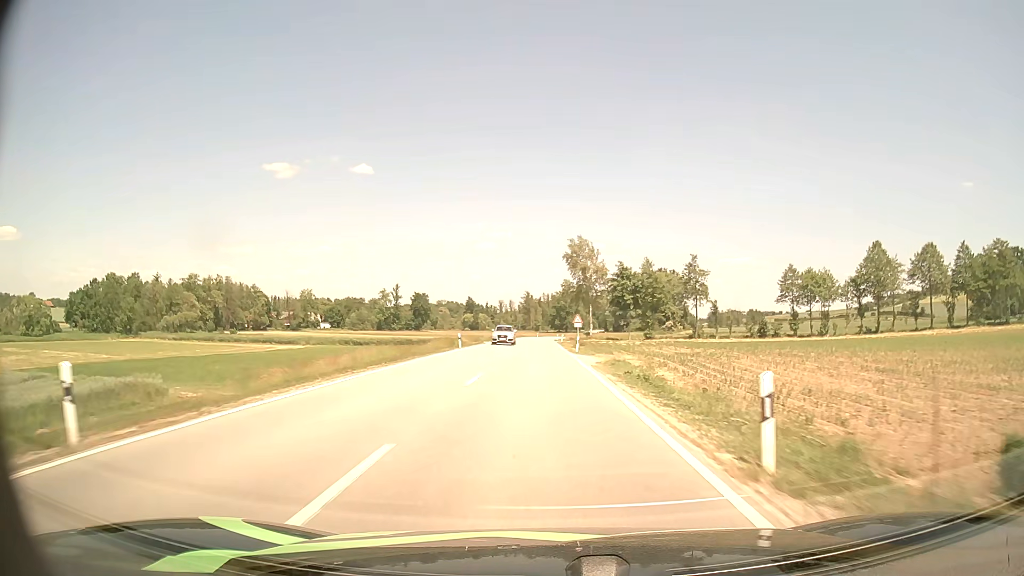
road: secondary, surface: asphalt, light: Day
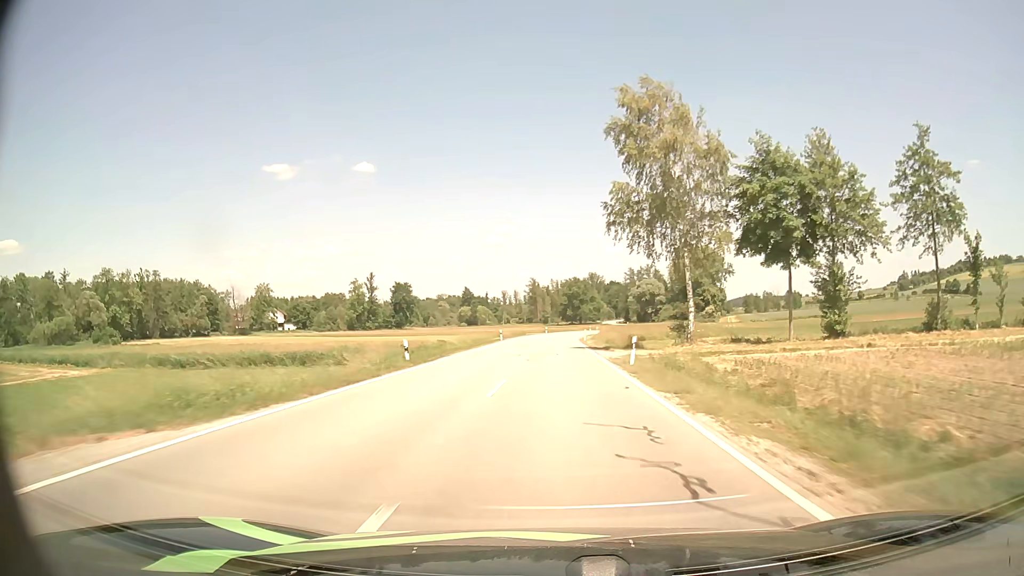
(-0.9, +60.4) m; -1°
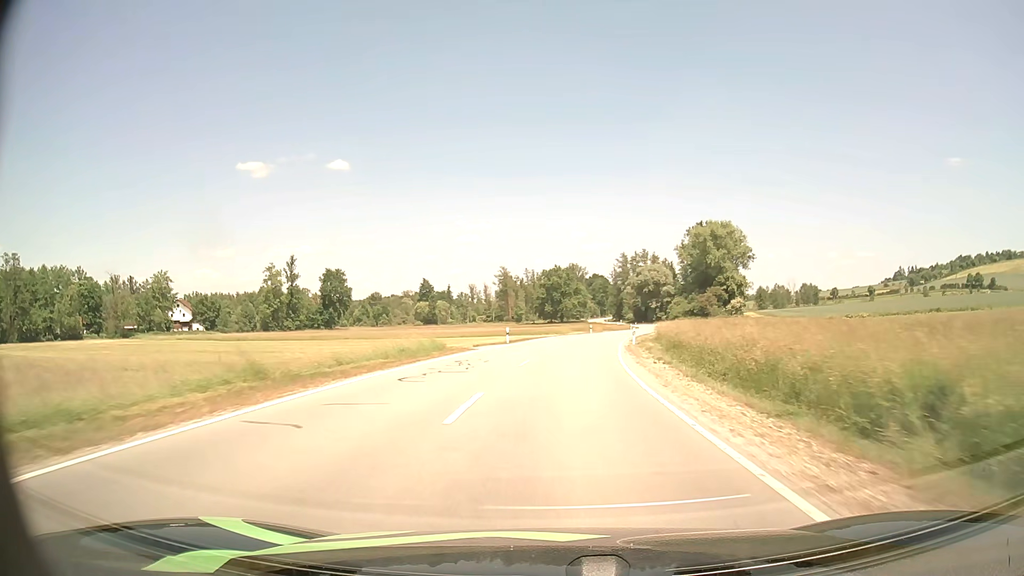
(+0.6, +61.4) m; +2°
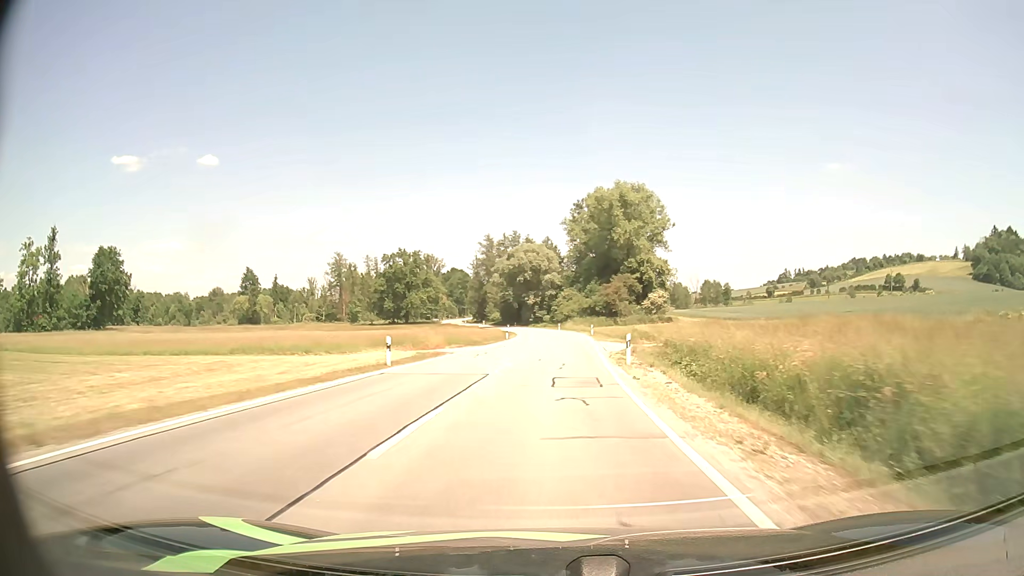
(+5.4, +59.3) m; +11°
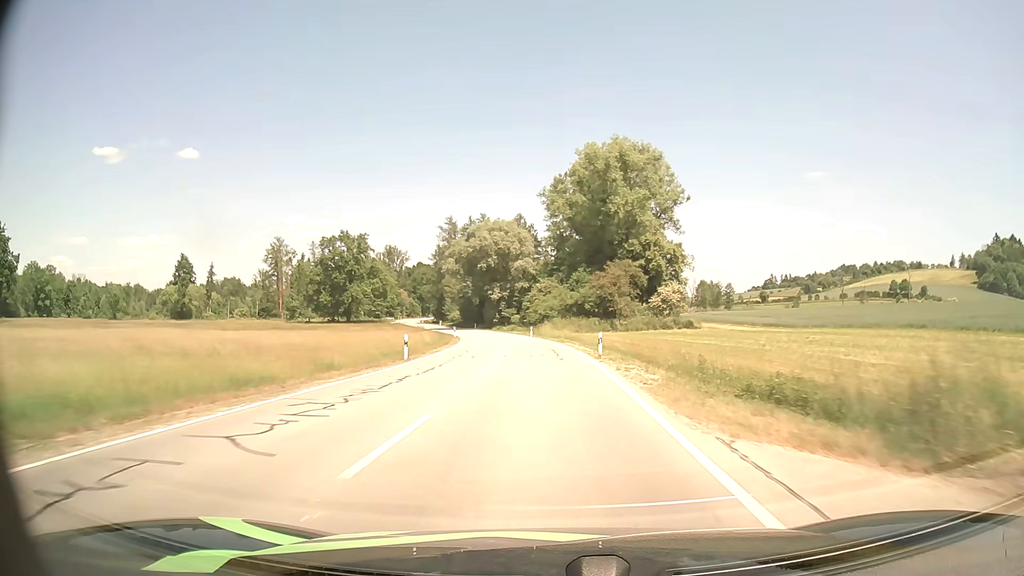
(+1.2, +35.5) m; +2°
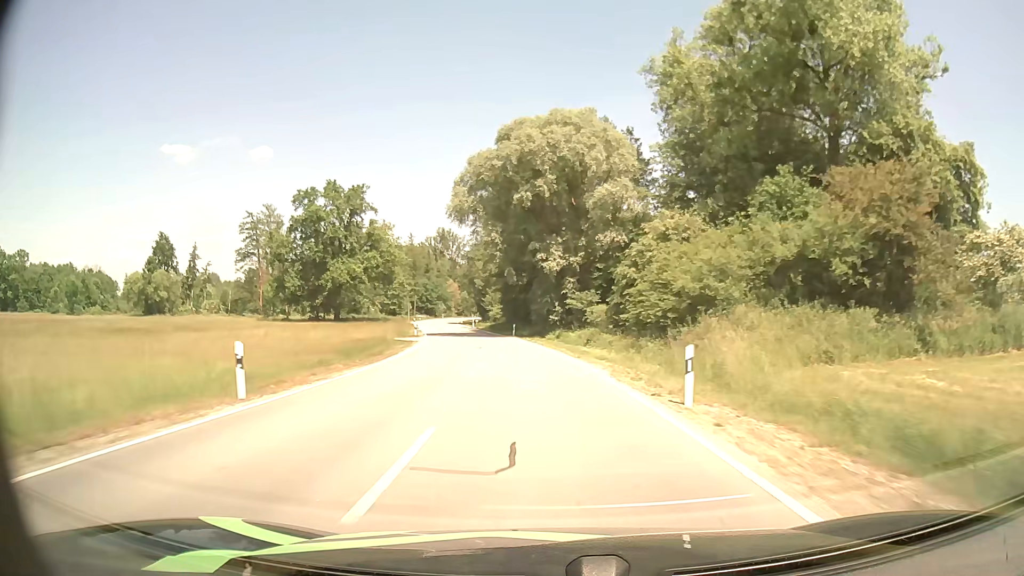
(-2.3, +58.8) m; -7°
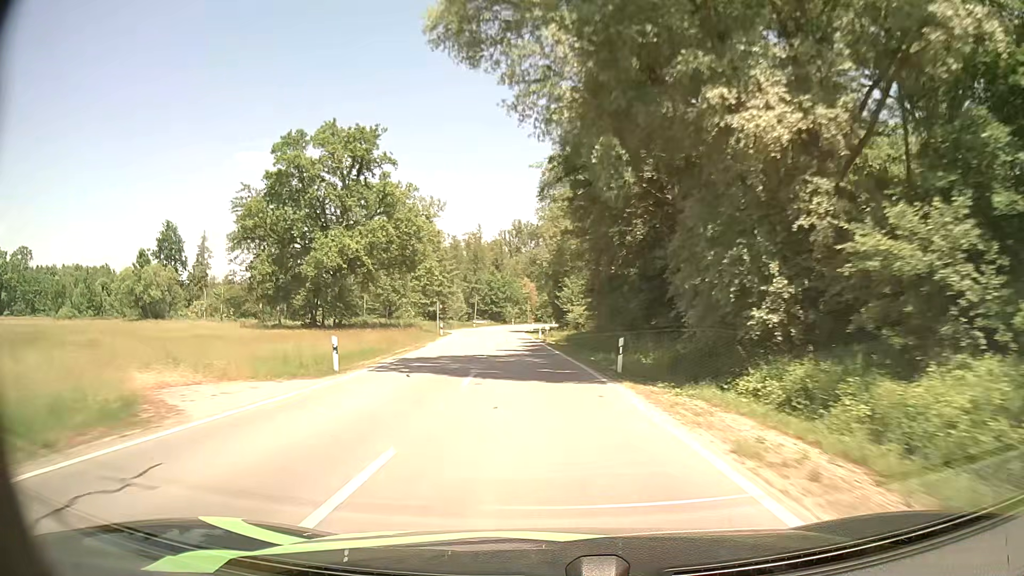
(-2.3, +36.2) m; -8°
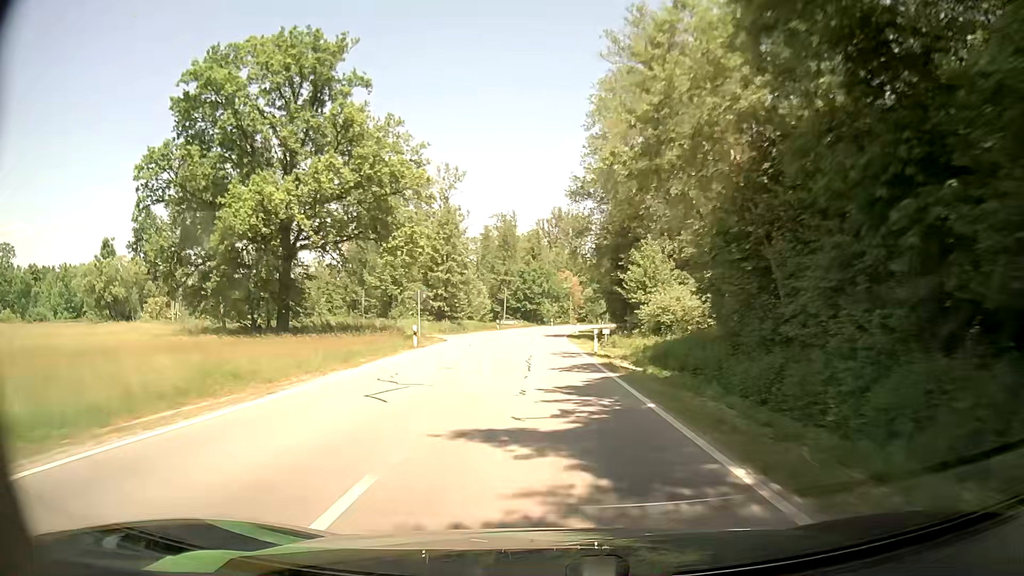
(-0.8, +24.6) m; -3°
(0, +10) (0, +20) (0, +30) (0, +40) (-1, +50) (0, +60) (0, +70) (+1, +80) (+2, +90) (+4, +100) m
